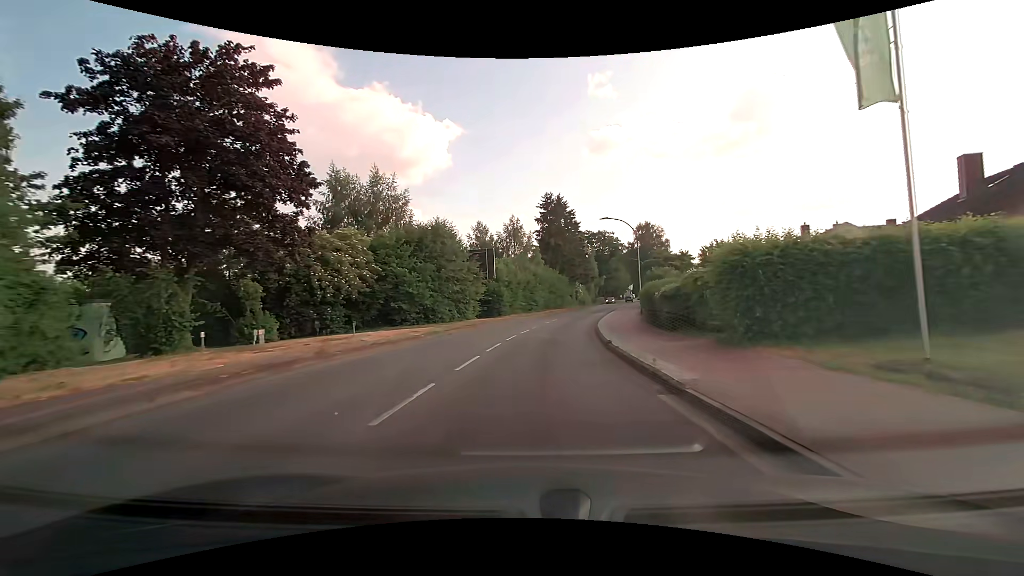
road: tertiary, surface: asphalt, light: Day
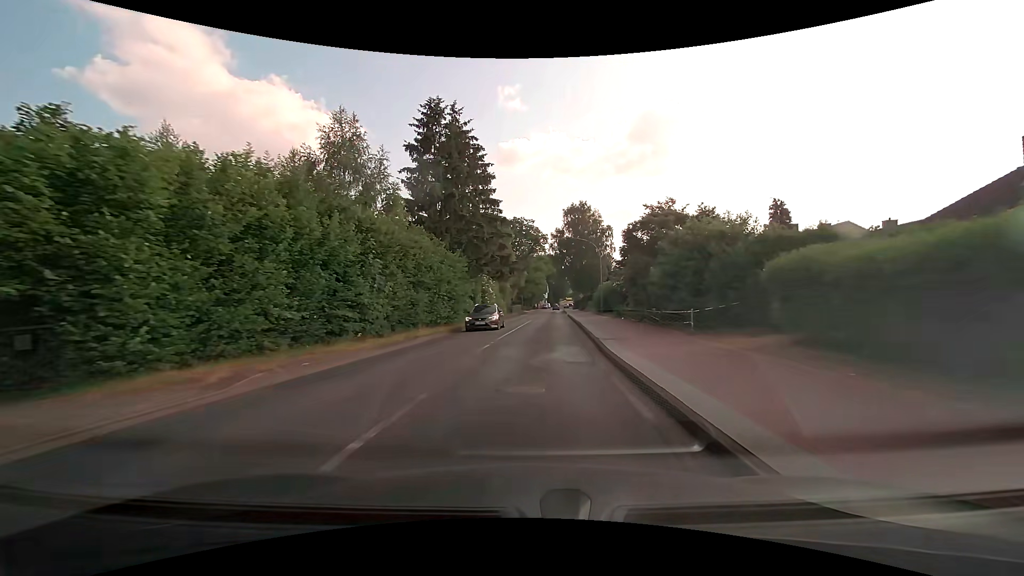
(+3.4, +36.0) m; +11°
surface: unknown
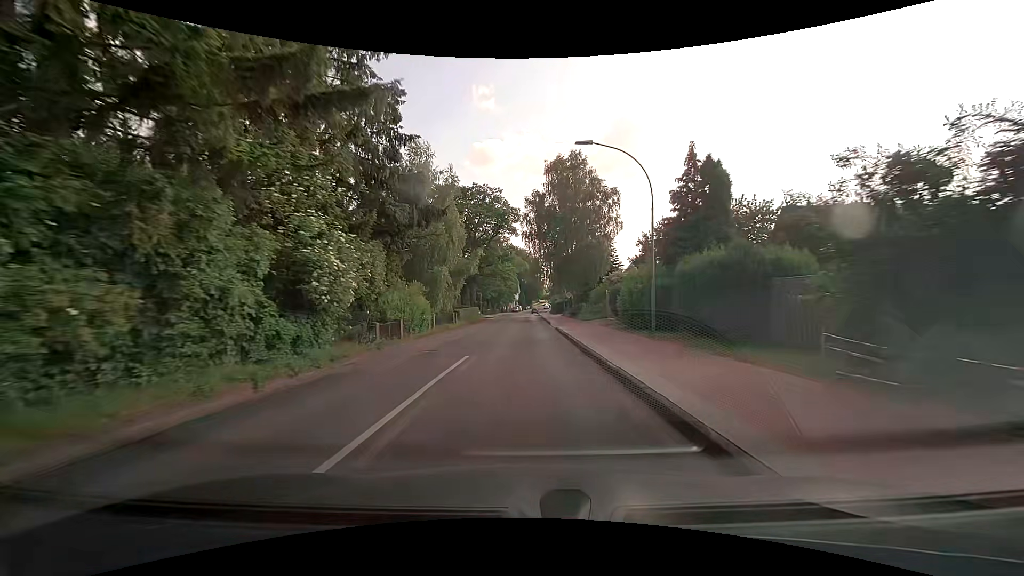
(+1.4, +29.8) m; +3°
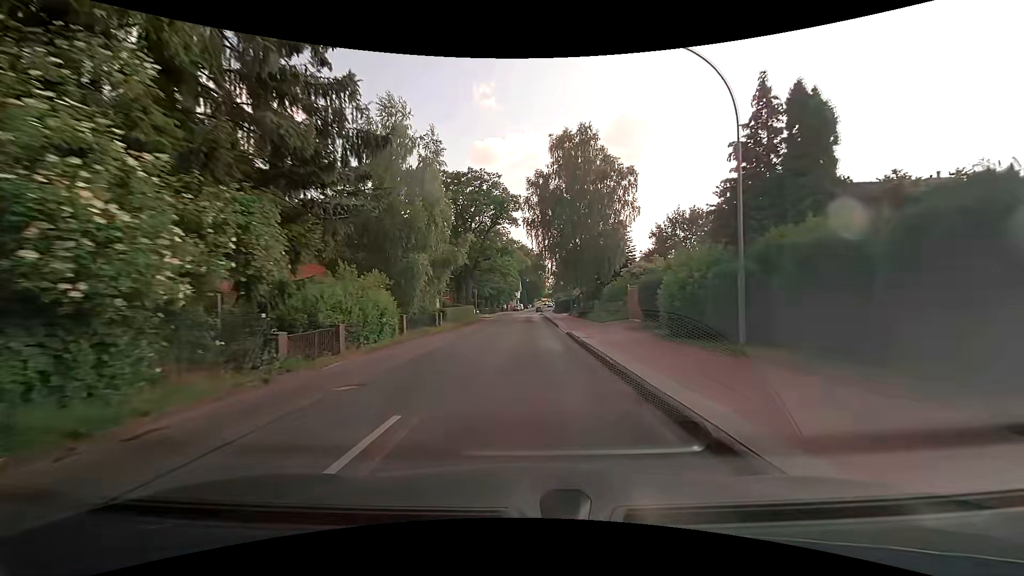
(0.0, +7.6) m; 0°
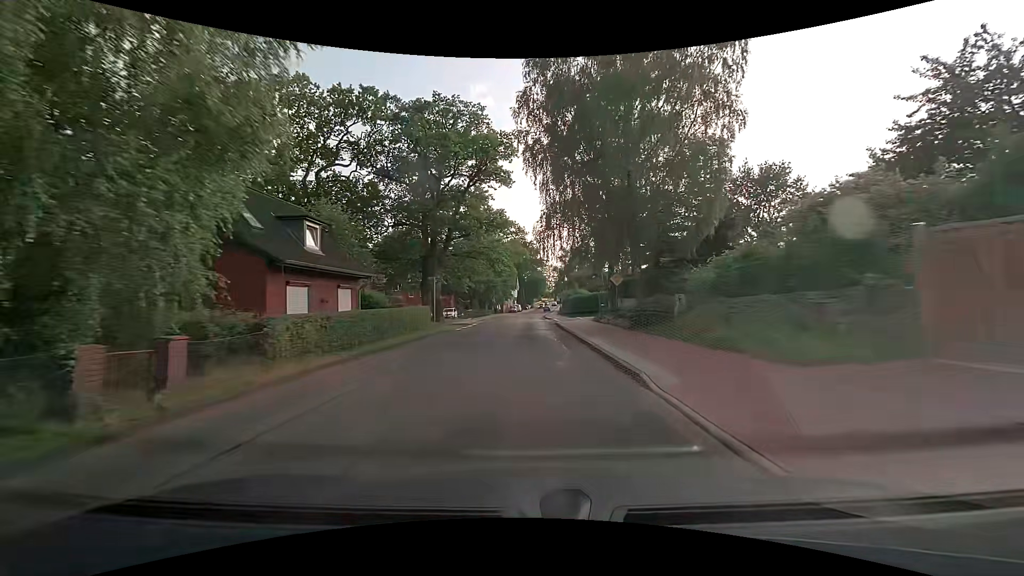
(+0.1, +23.3) m; 0°
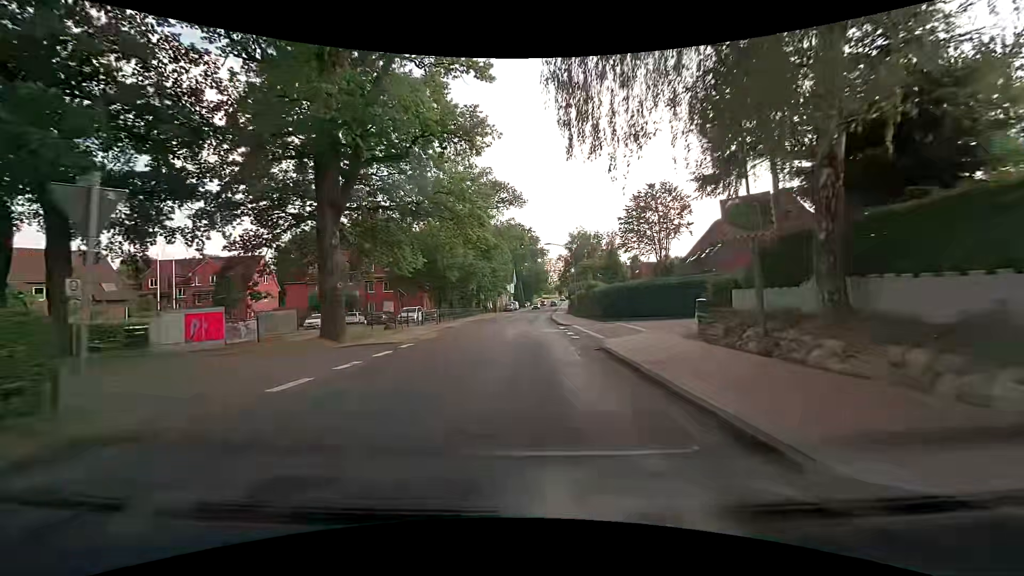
(+0.1, +23.4) m; +1°
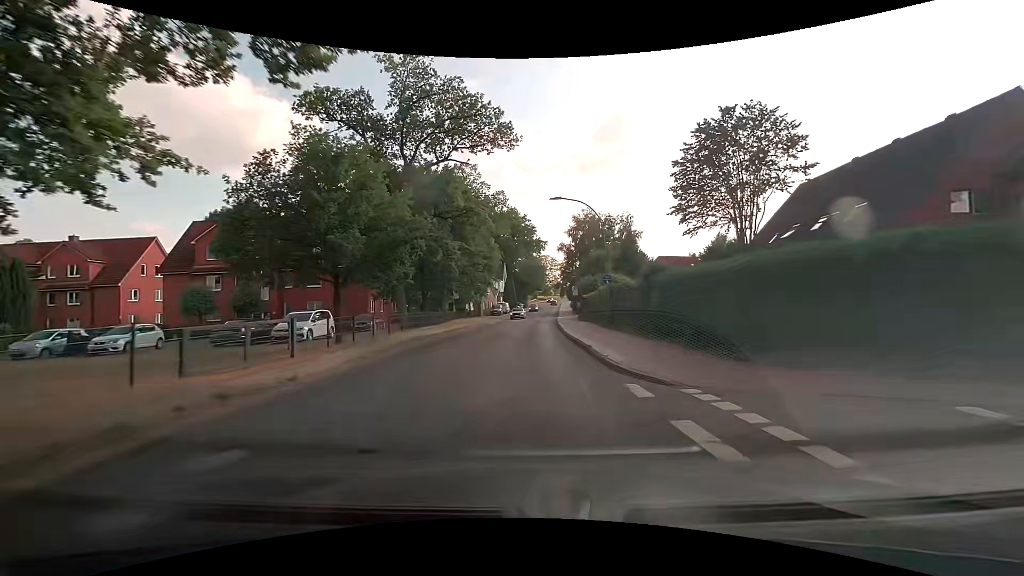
(-0.1, +22.6) m; +1°
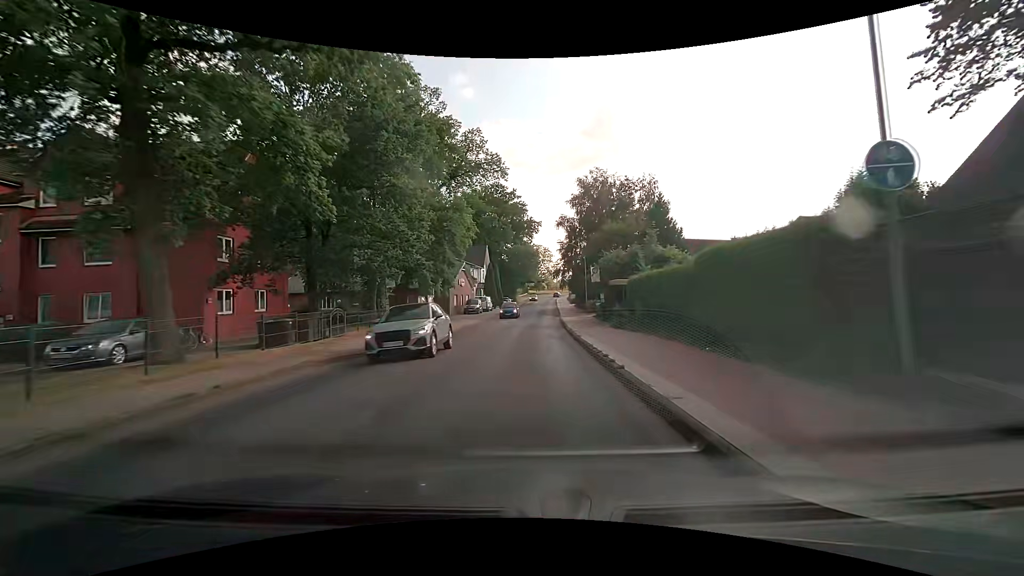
(0.0, +22.9) m; 0°
(0, +10) (0, +20) (+1, +30) (+1, +40) (+2, +50) (+2, +60) (+3, +70) (+3, +80) (+4, +90) (+4, +100) m
